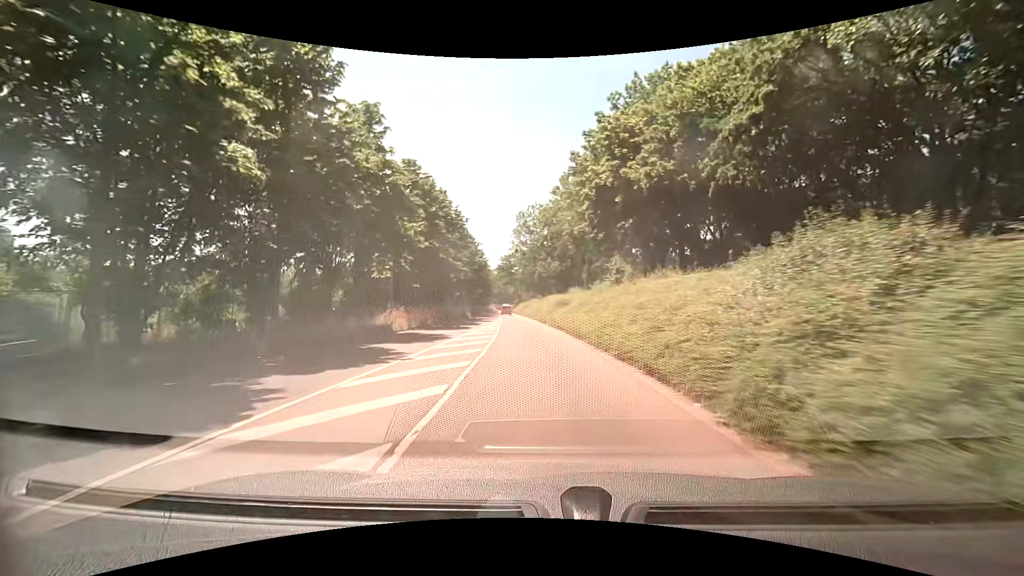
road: tertiary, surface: asphalt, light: Day
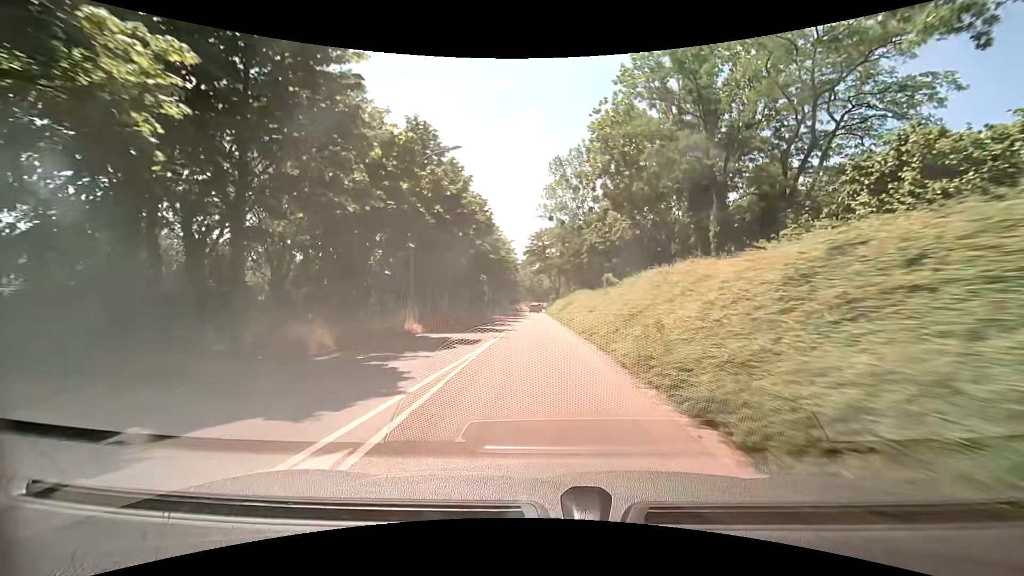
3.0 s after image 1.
(-1.6, +37.7) m; -5°
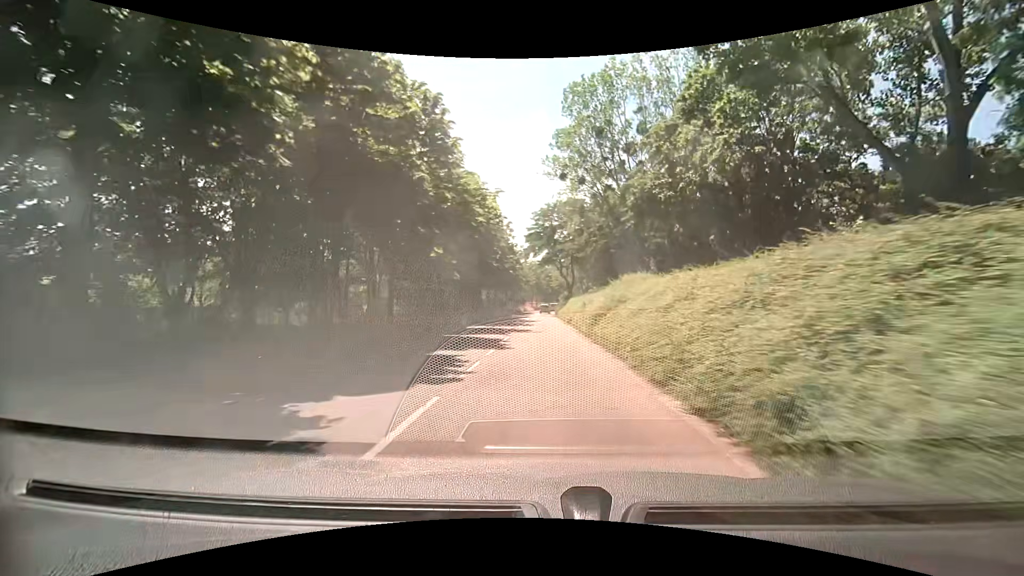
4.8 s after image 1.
(-0.2, +22.6) m; -1°
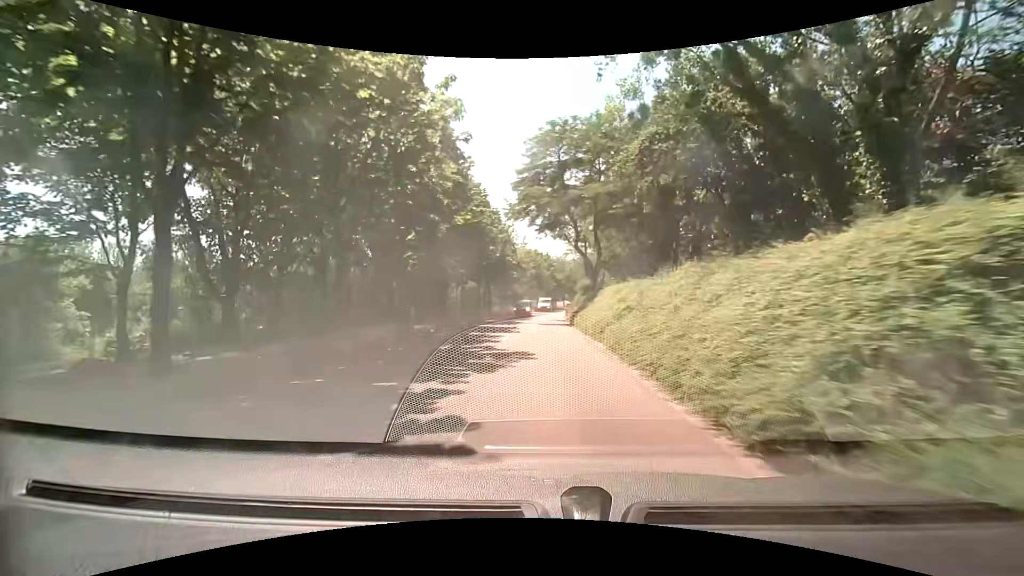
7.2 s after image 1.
(0.0, +30.3) m; -1°
